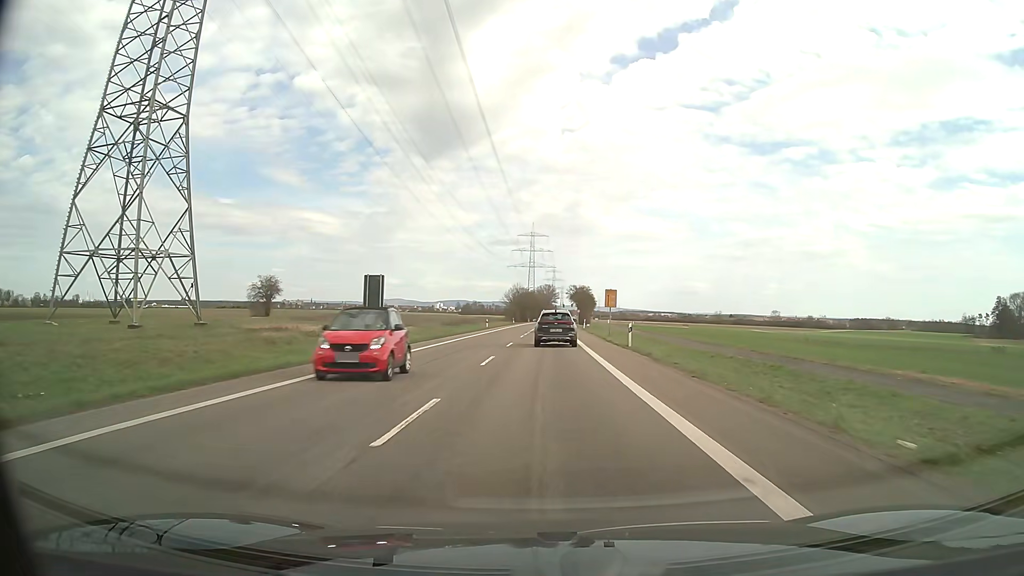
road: secondary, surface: asphalt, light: Day
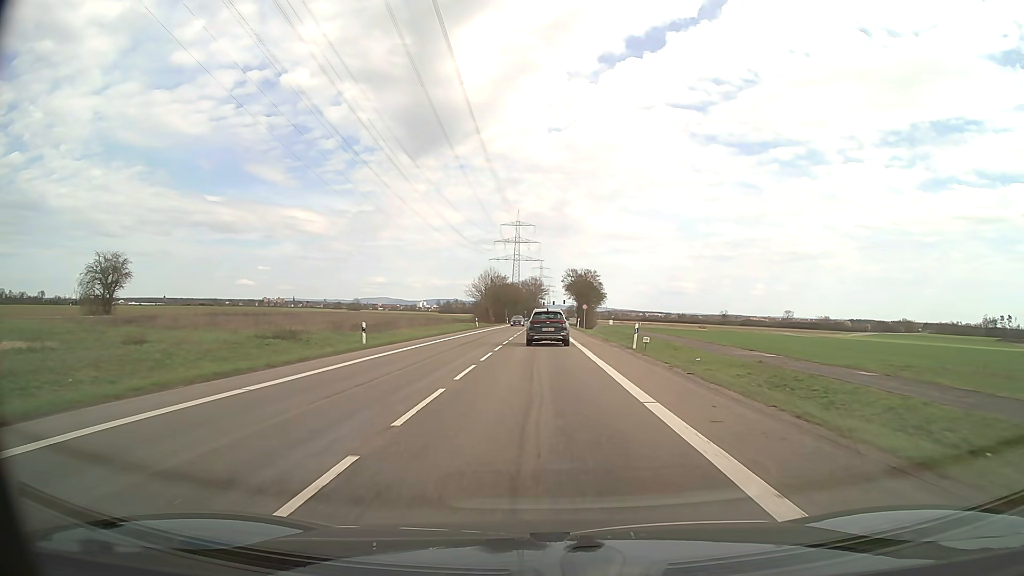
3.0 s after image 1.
(+0.6, +53.7) m; +1°
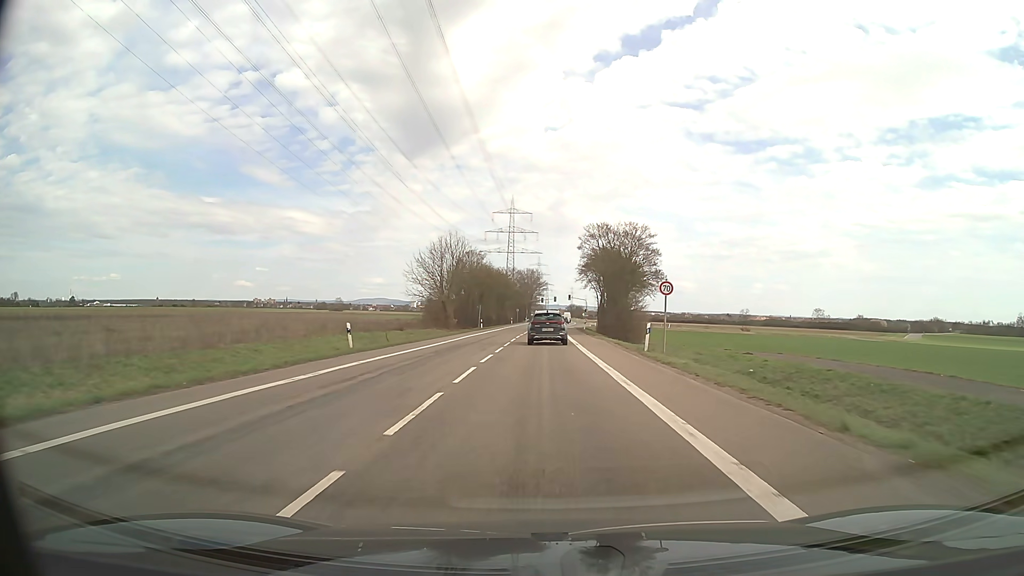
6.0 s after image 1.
(0.0, +53.7) m; 0°
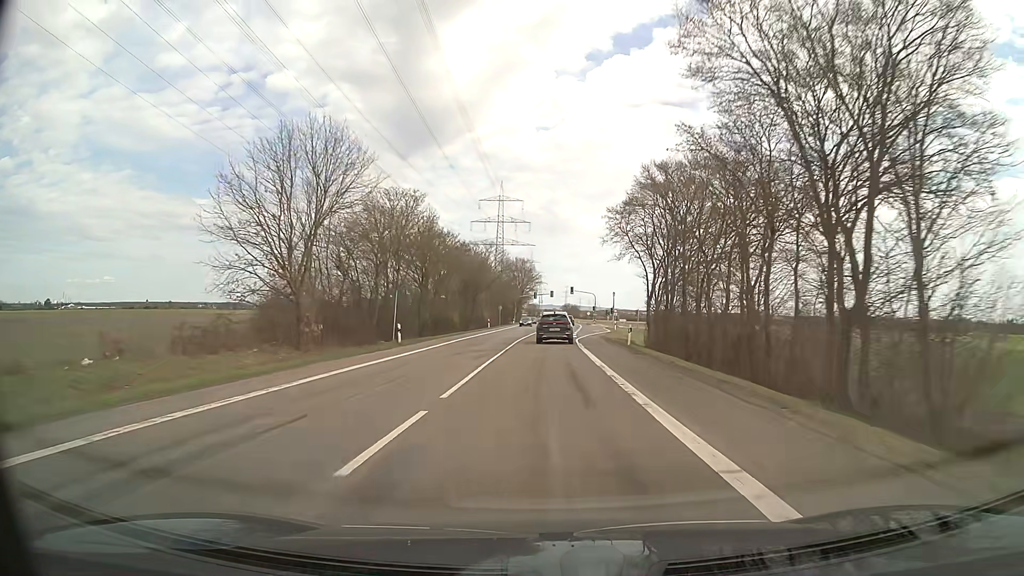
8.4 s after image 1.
(+0.2, +43.1) m; +1°
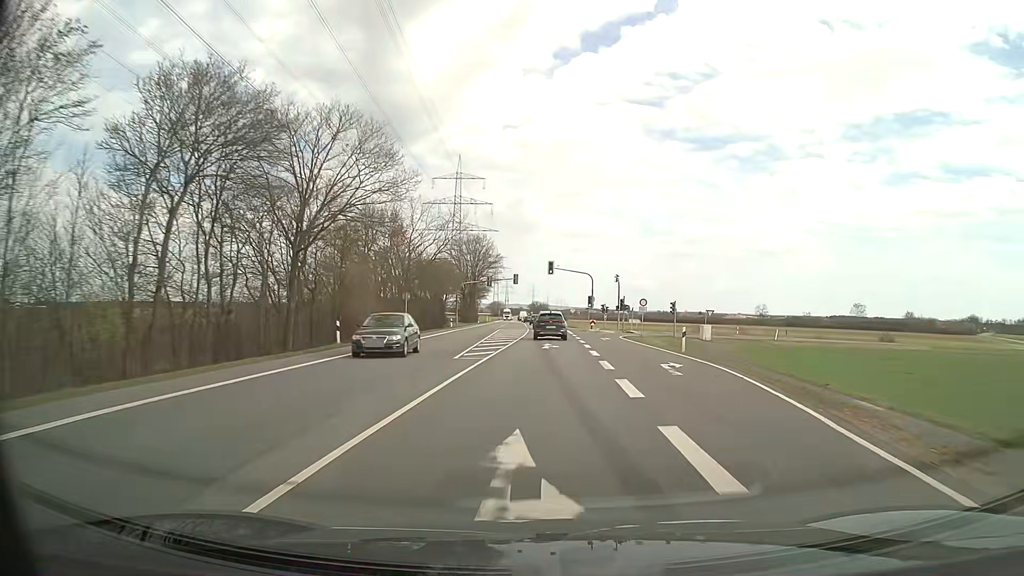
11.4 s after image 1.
(+1.0, +53.9) m; +3°
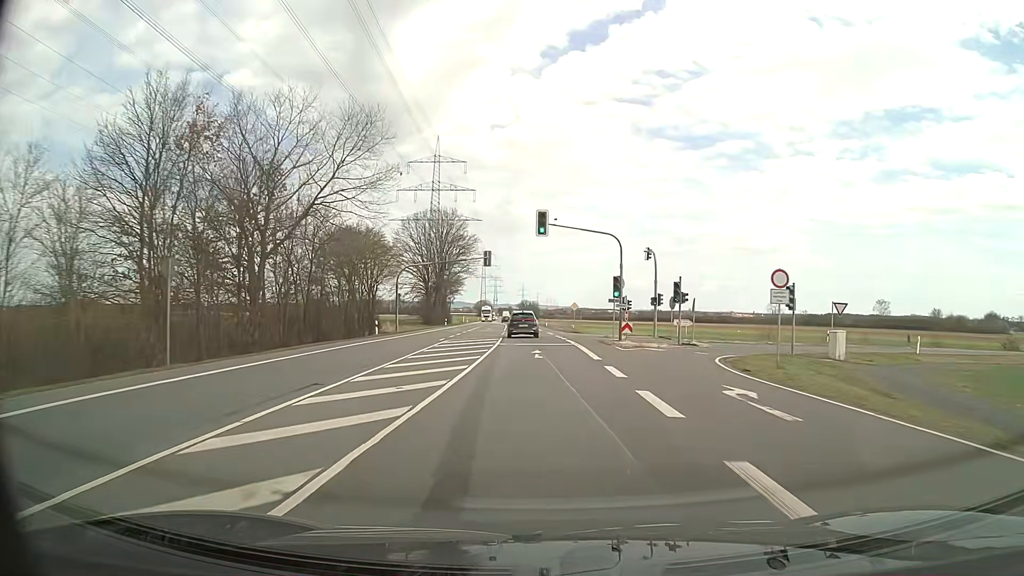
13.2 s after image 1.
(+0.4, +32.4) m; +1°
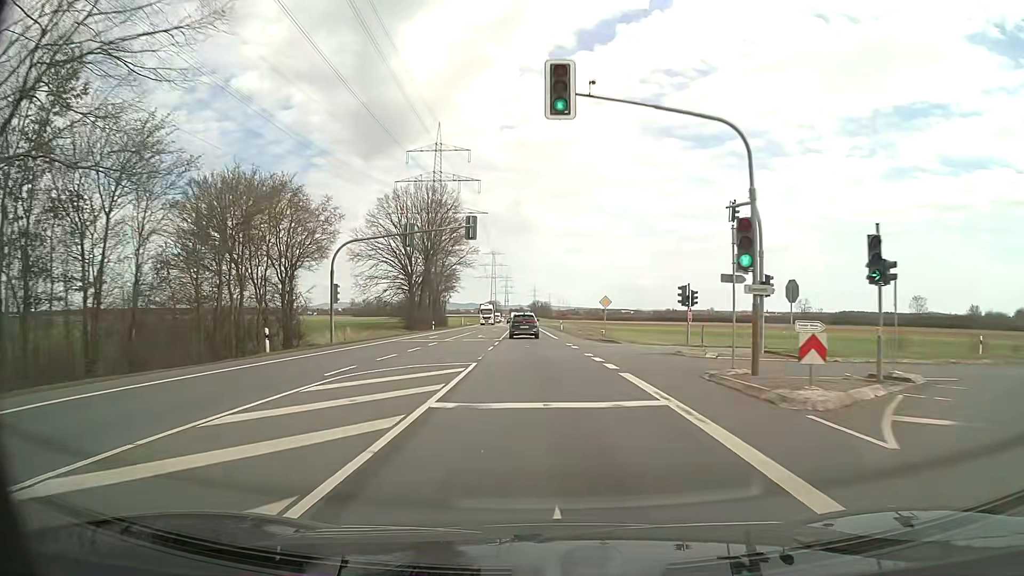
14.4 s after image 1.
(-0.1, +21.6) m; -1°
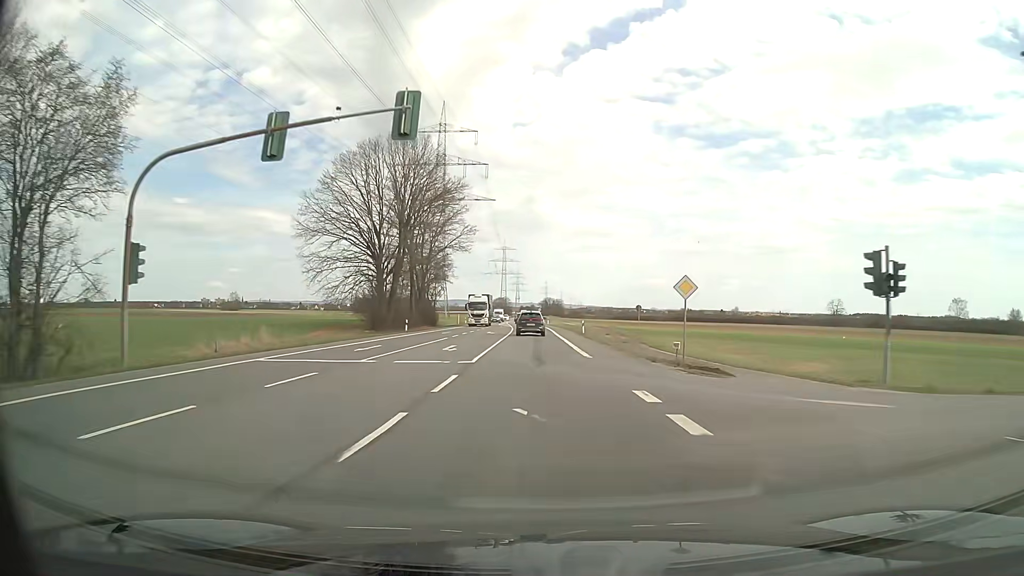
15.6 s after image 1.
(-0.1, +21.6) m; -1°
(0, +10) (0, +20) (0, +30) (0, +40) (-1, +50) (-1, +60) (-1, +70) (-2, +80) (-2, +90) (-3, +100) m
